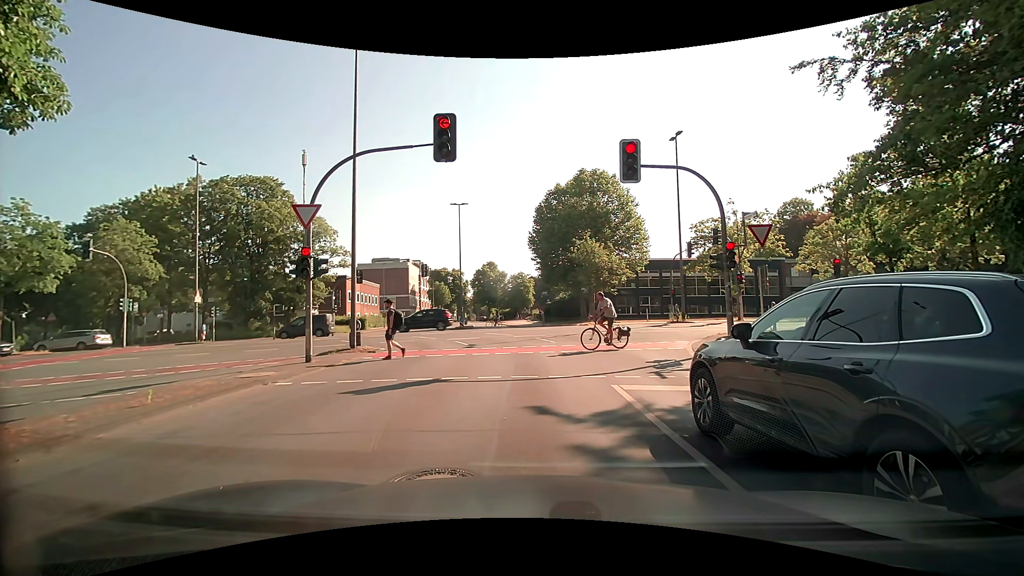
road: tertiary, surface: asphalt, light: Day
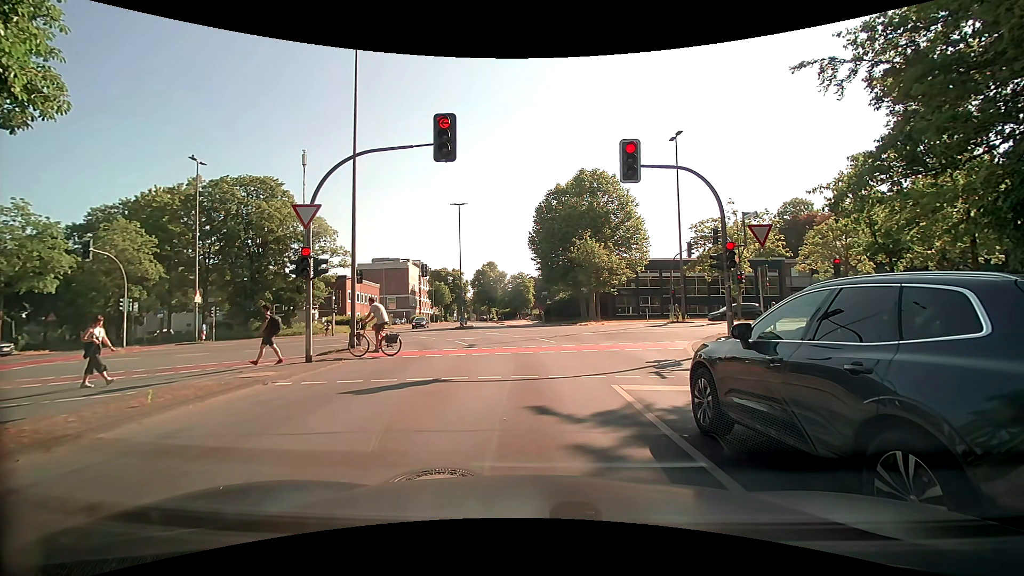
(0.0, 0.0) m; 0°
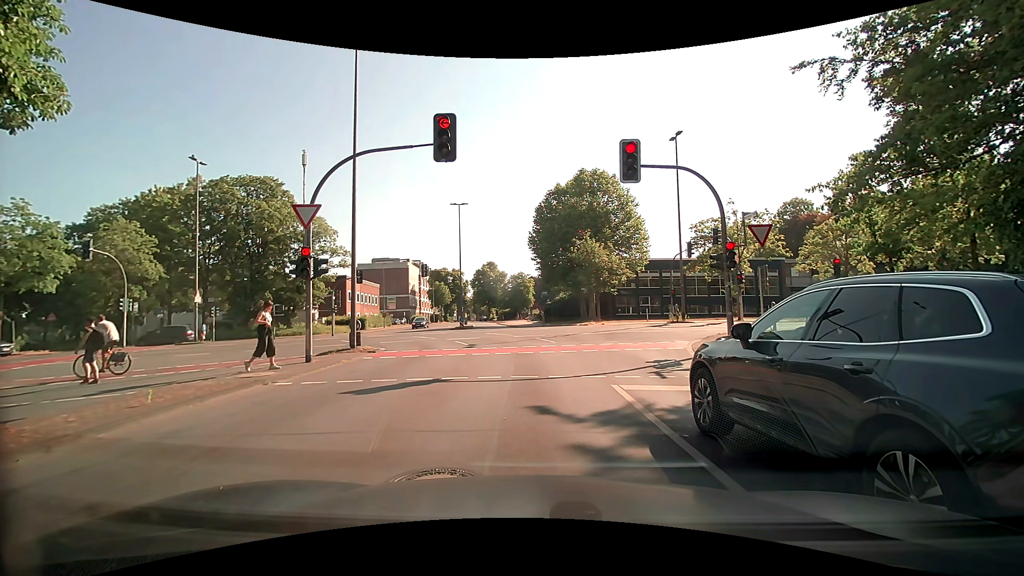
(0.0, 0.0) m; 0°
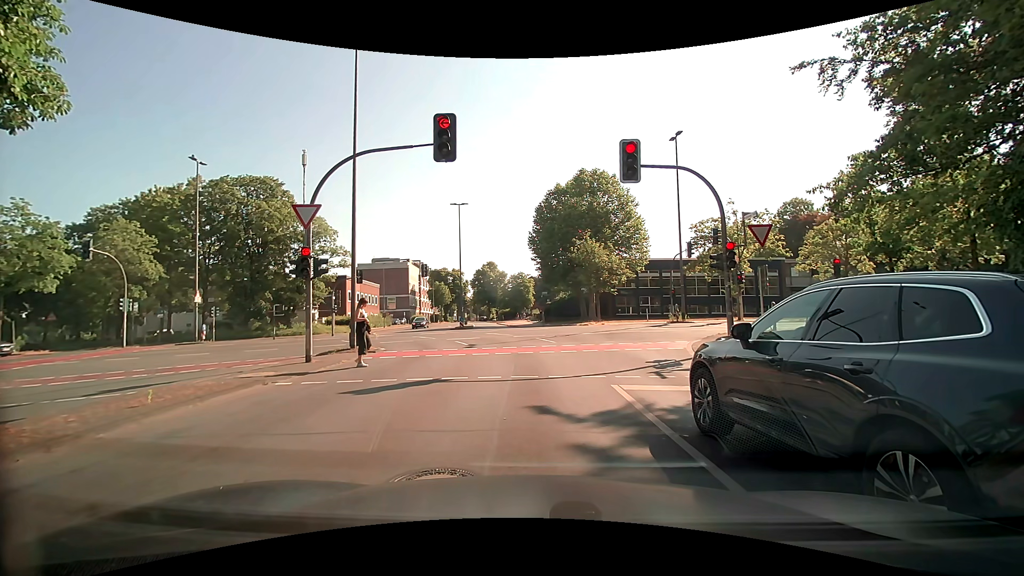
(0.0, 0.0) m; 0°
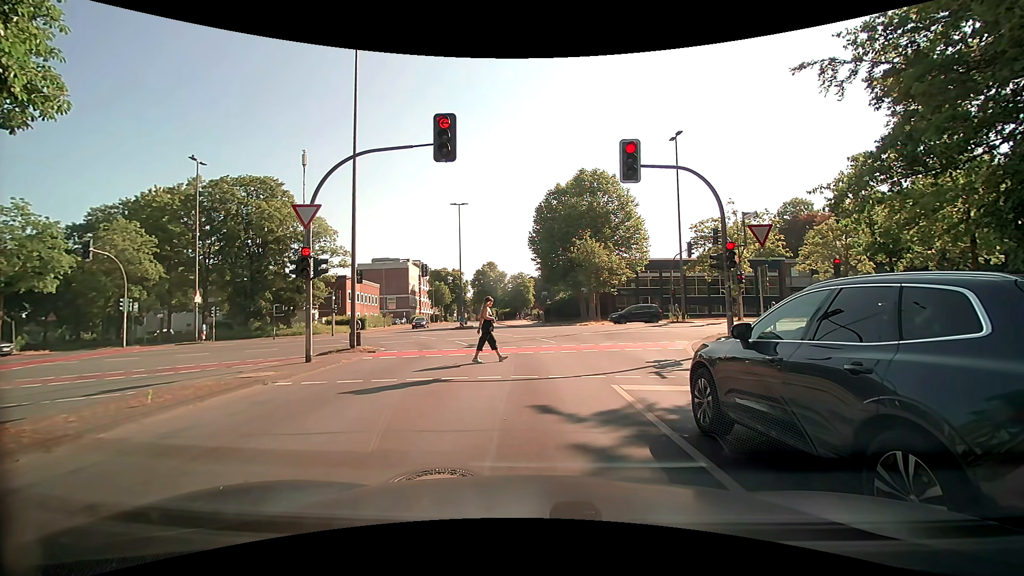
(0.0, 0.0) m; 0°
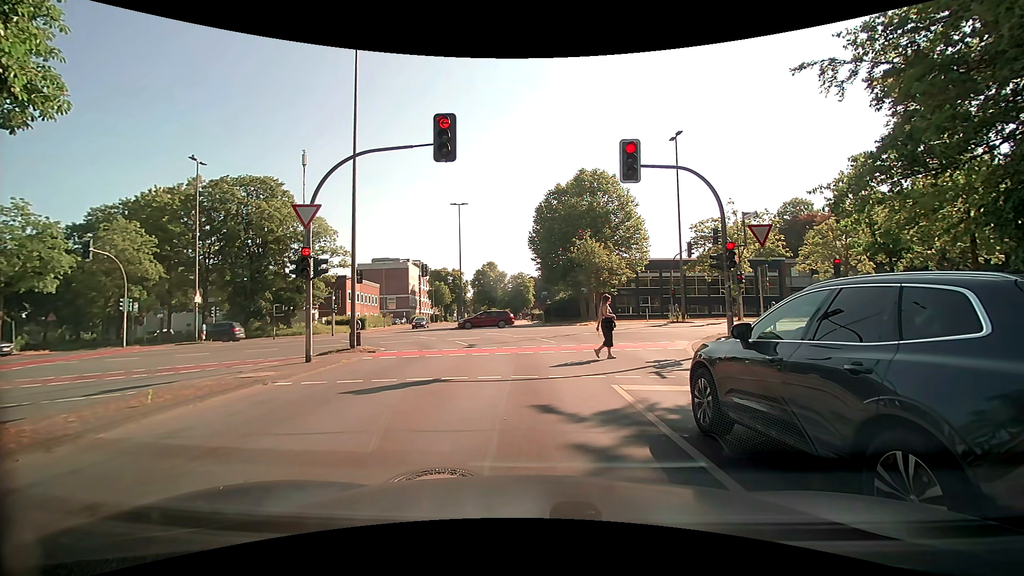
(0.0, 0.0) m; 0°
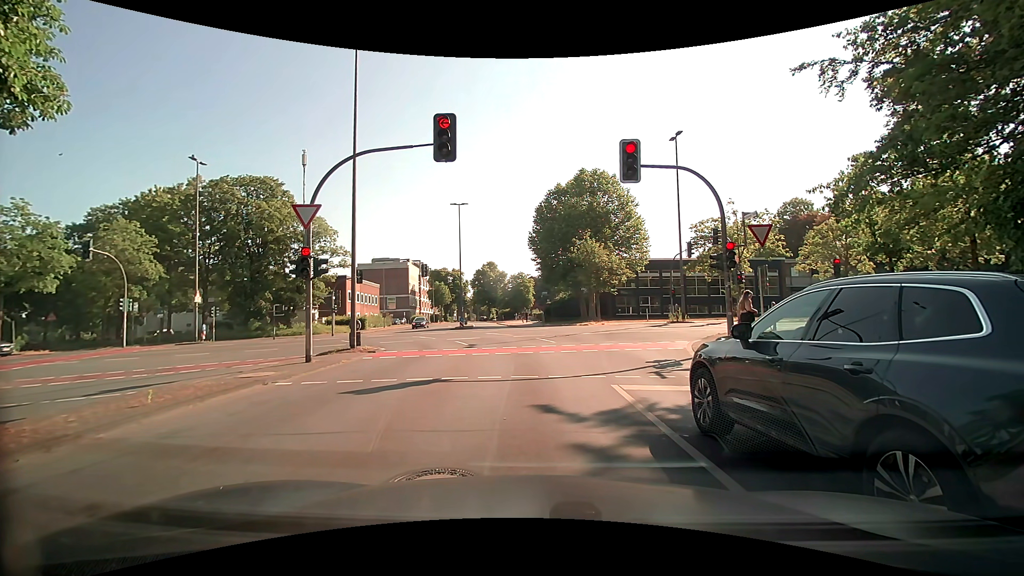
(0.0, 0.0) m; 0°
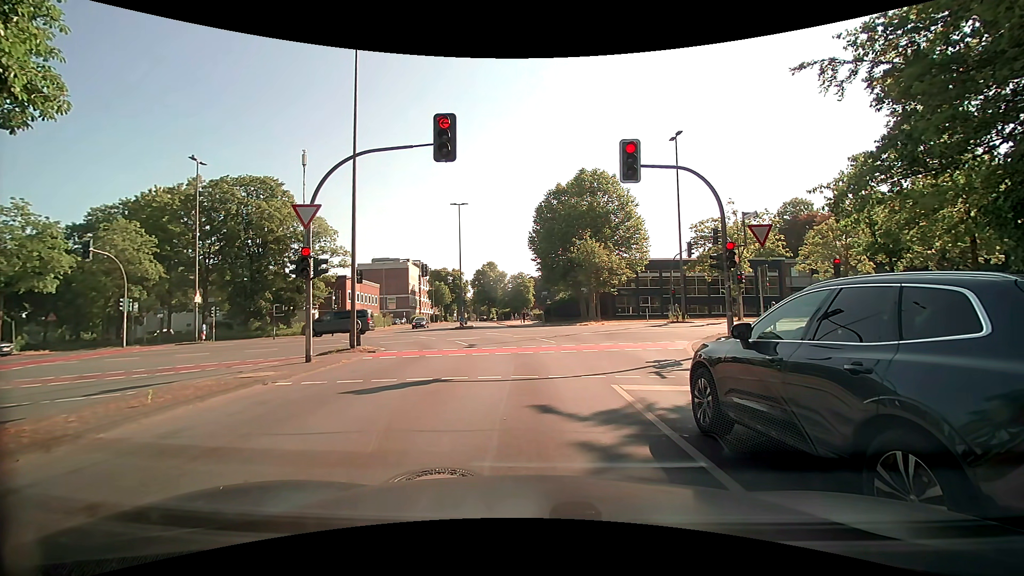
(0.0, 0.0) m; 0°
(0, +10) (-1, +20) (-5, +29) (-12, +36) (-21, +40) (-31, +40) (-41, +39) (-51, +38) (-60, +37) (-70, +35) m
